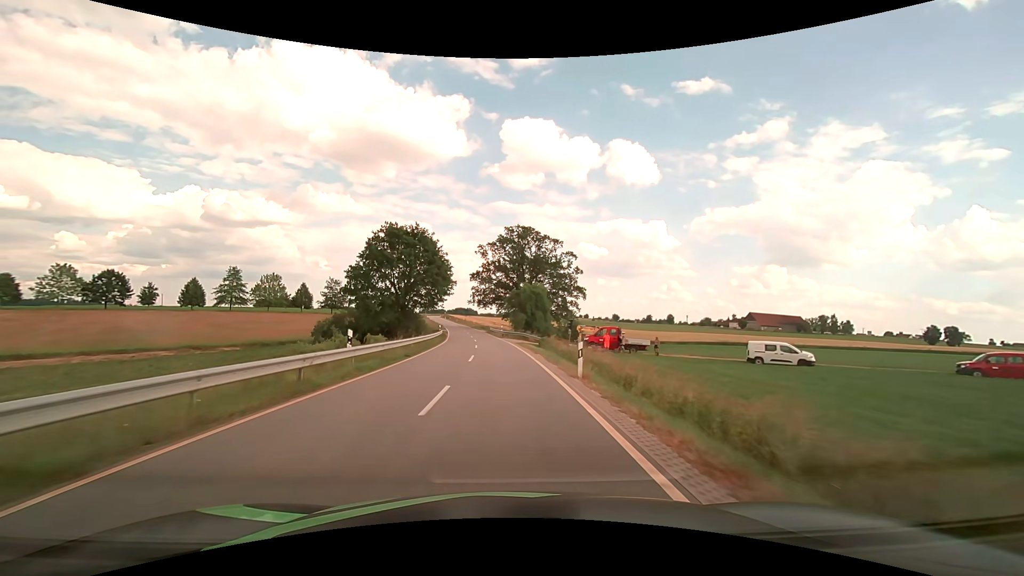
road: tertiary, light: Day
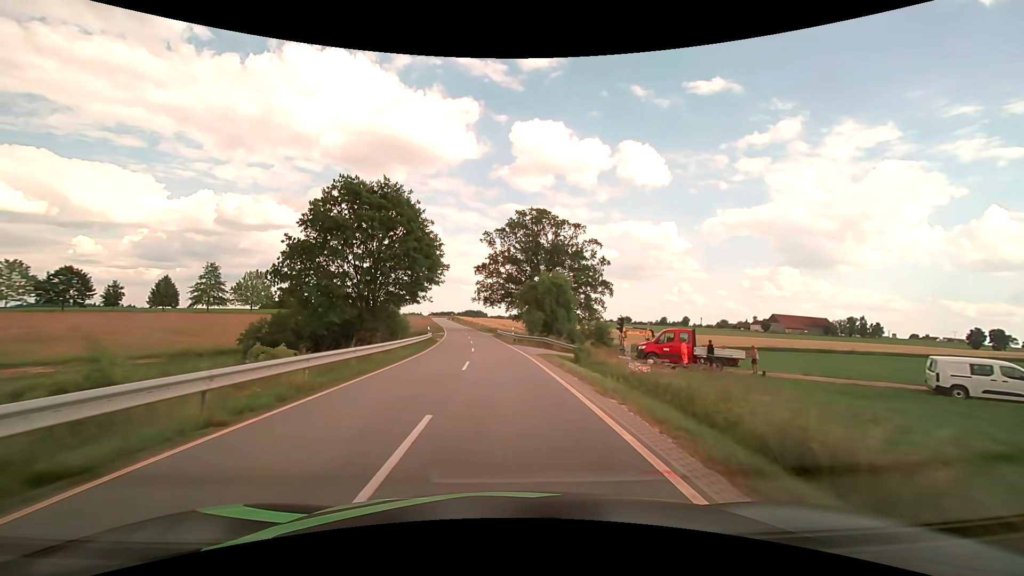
(-0.2, +16.1) m; -1°
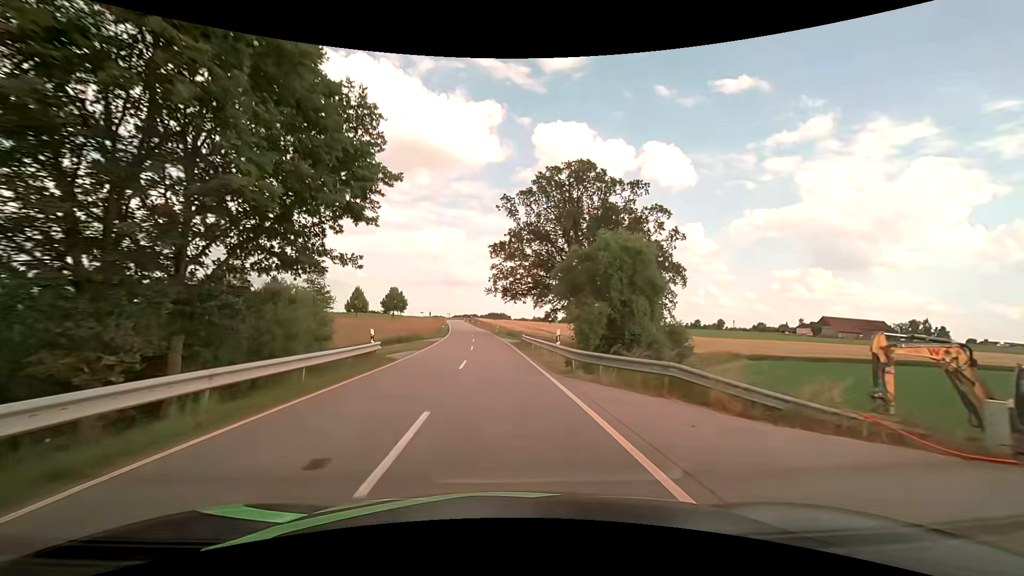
(-0.4, +24.1) m; -3°
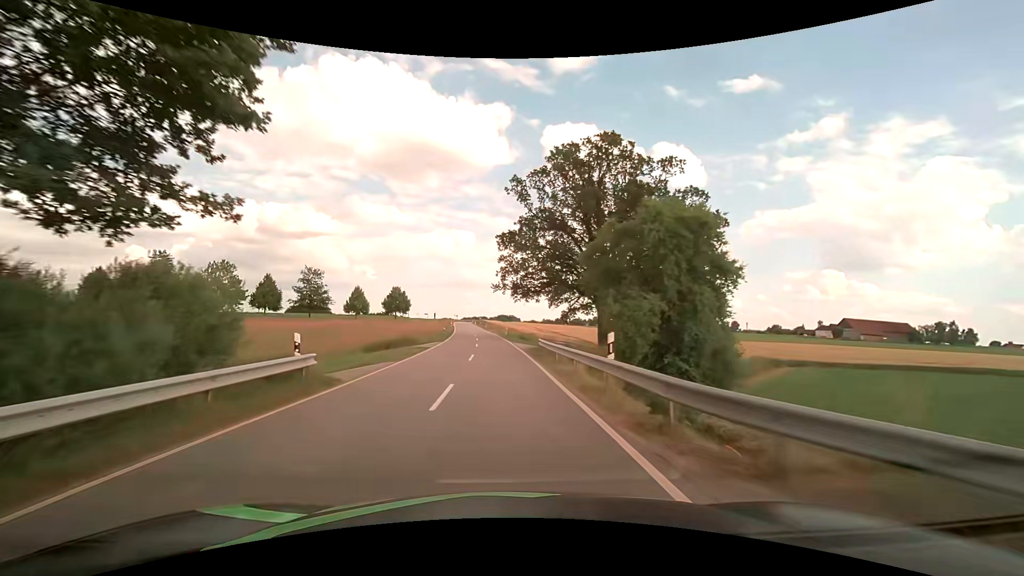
(-0.1, +8.1) m; -1°
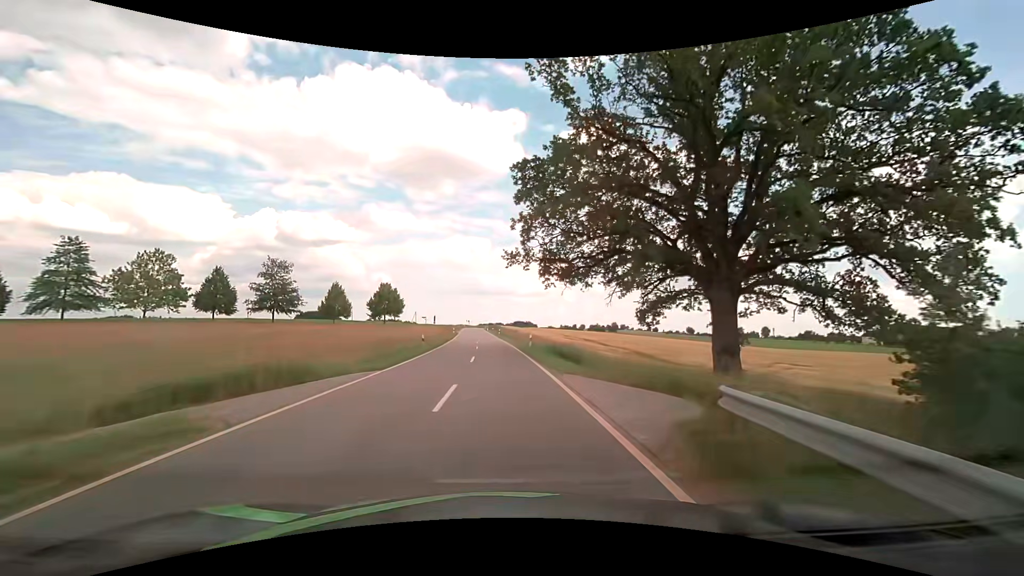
(-0.7, +24.5) m; -2°
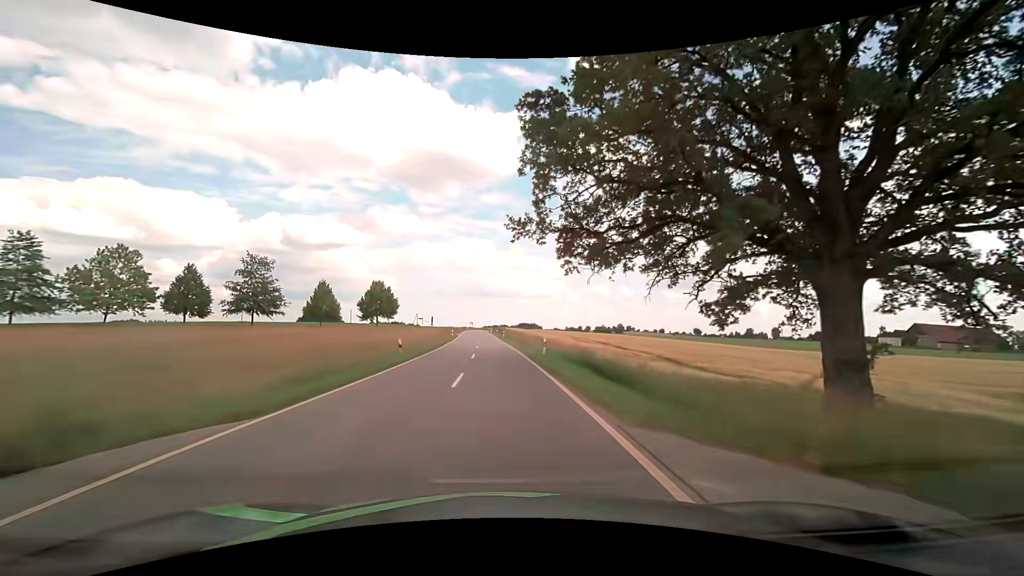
(0.0, +8.6) m; -1°
